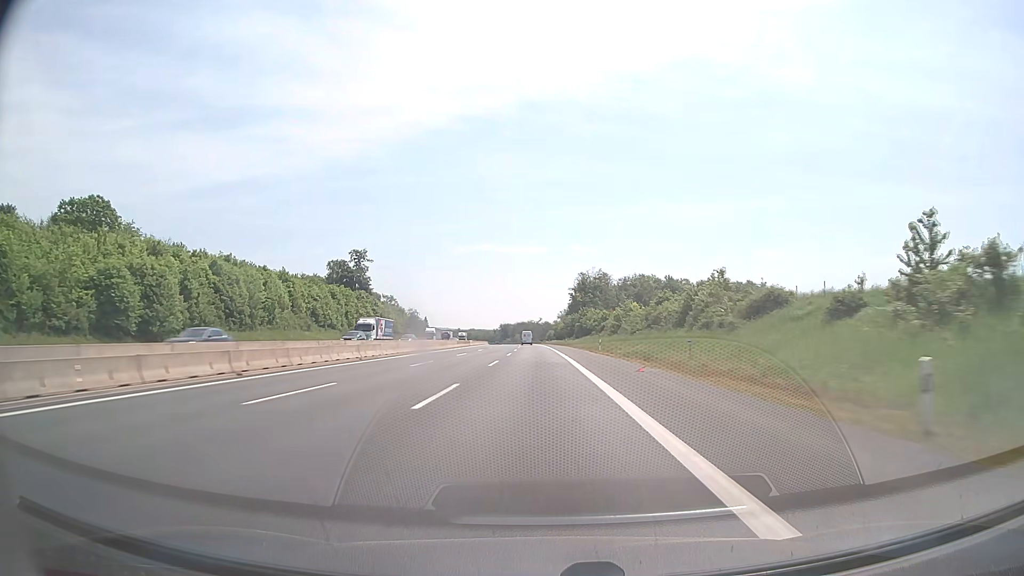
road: motorway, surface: asphalt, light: Day
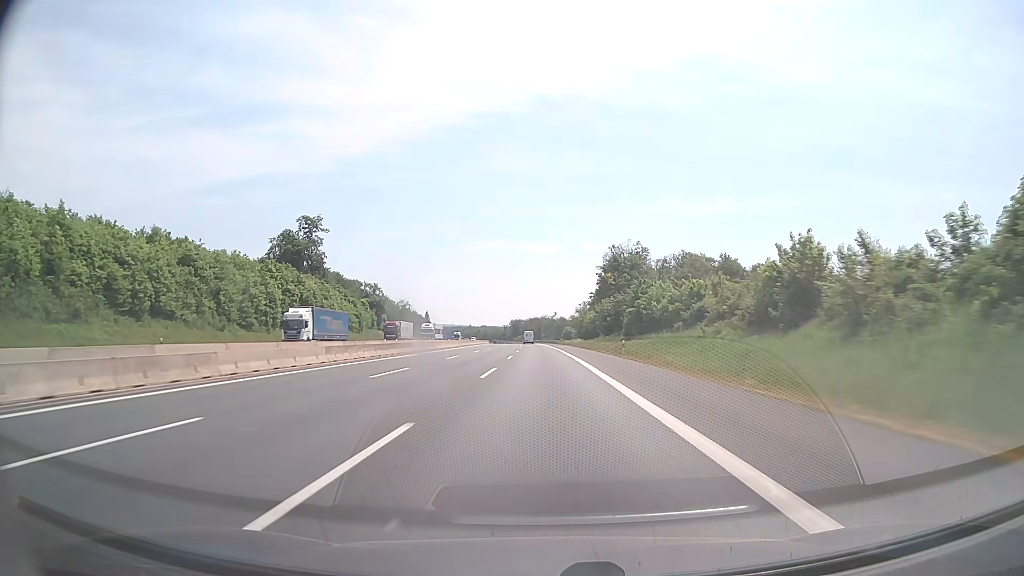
(-0.7, +62.1) m; -1°
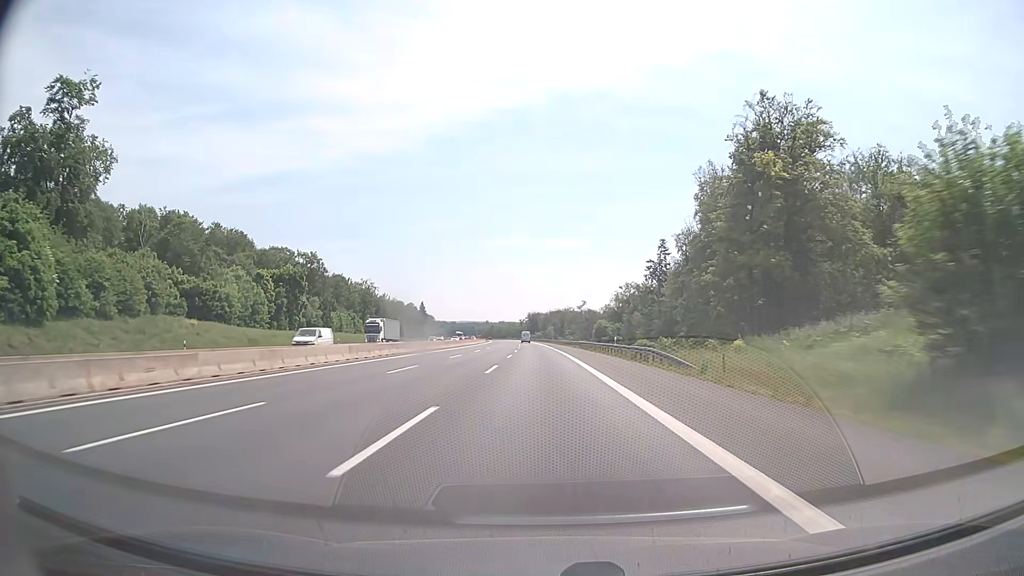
(-1.3, +103.5) m; -2°
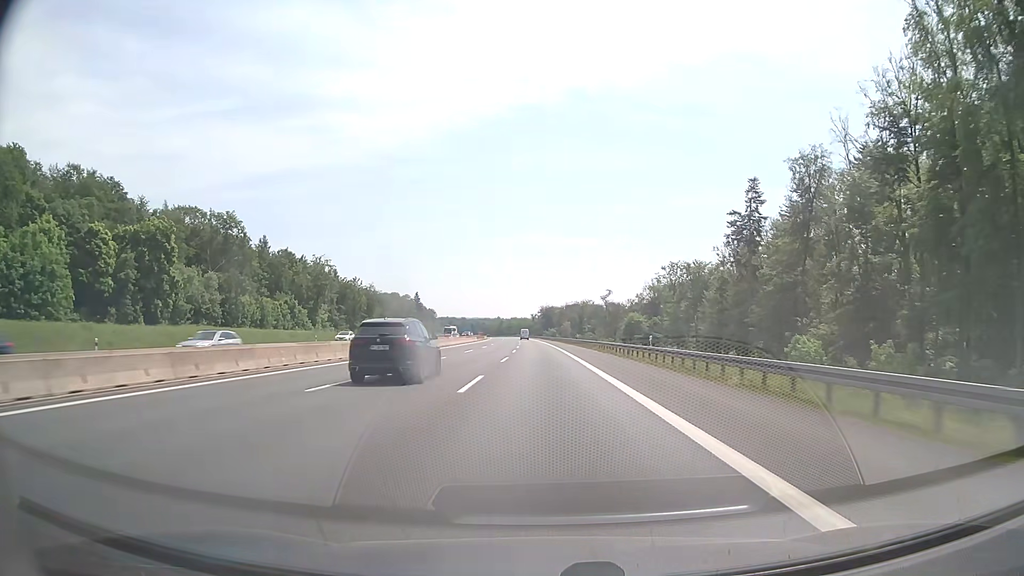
(-0.7, +62.1) m; -1°
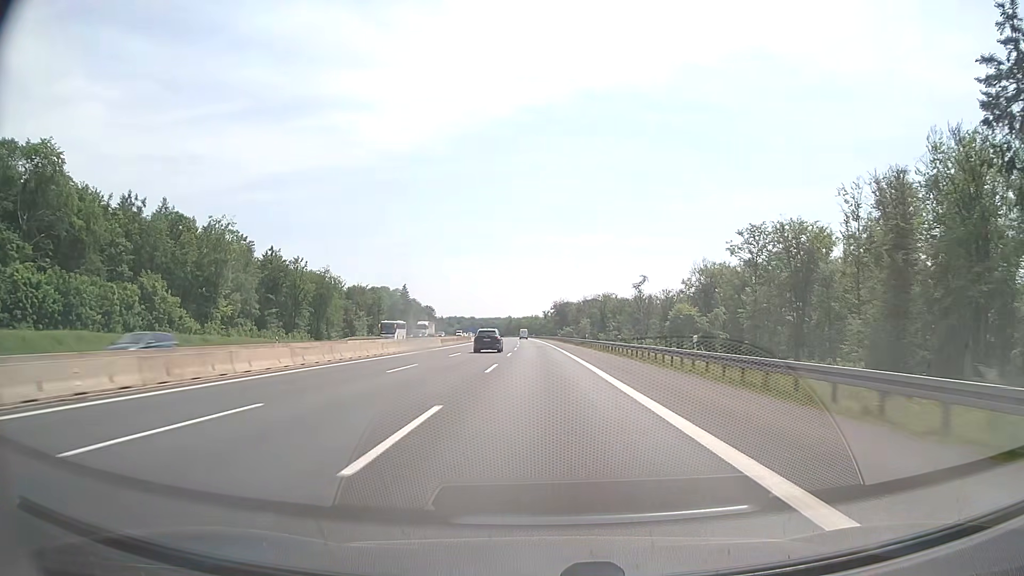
(-0.6, +62.0) m; -1°
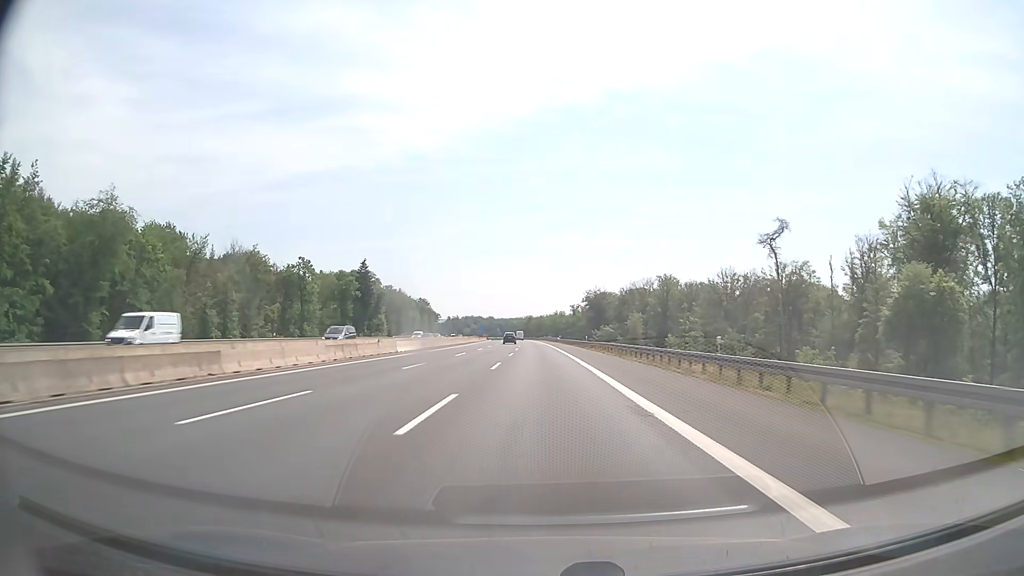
(-1.7, +103.3) m; -2°
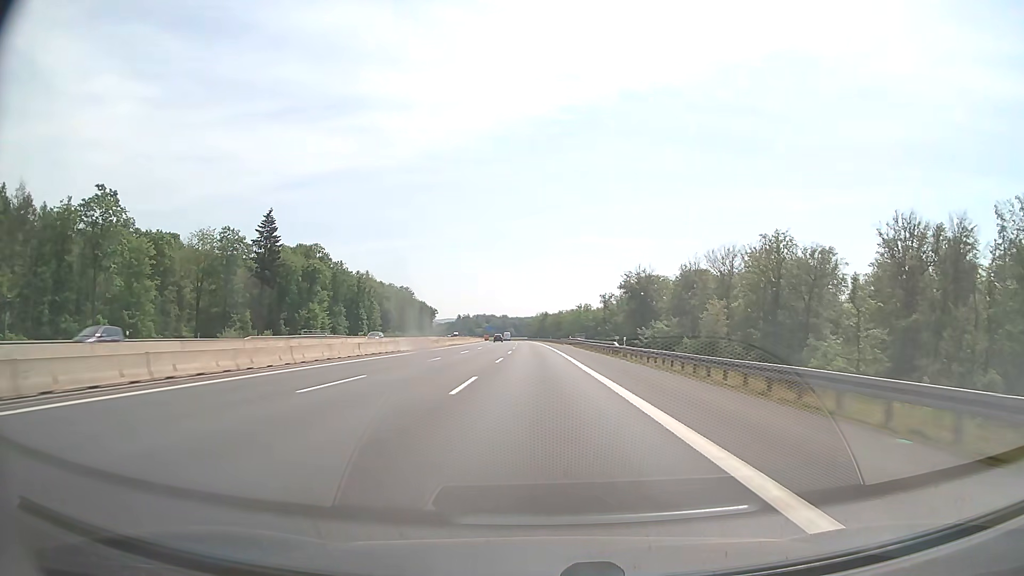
(-1.0, +82.6) m; -1°
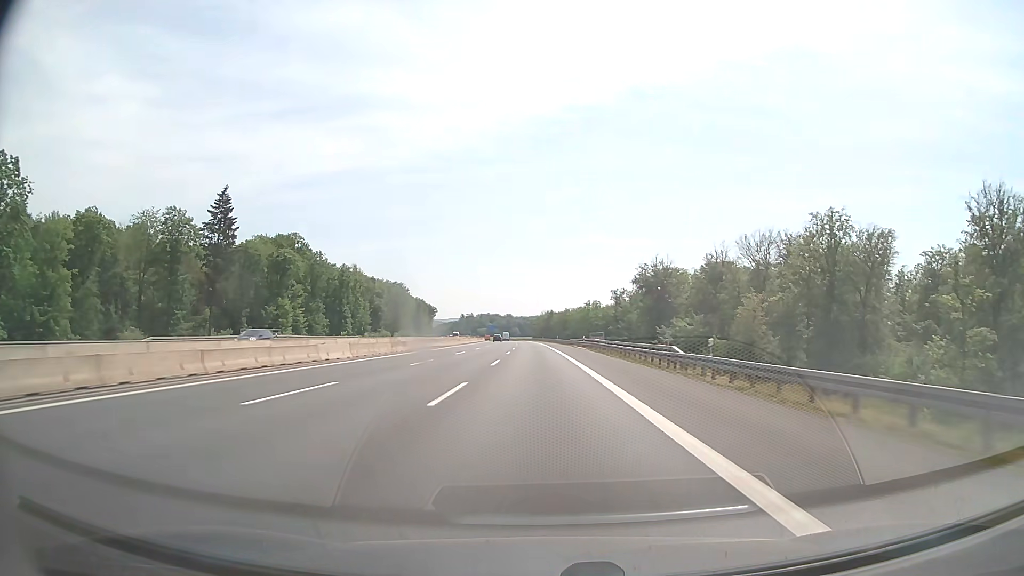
(-0.1, +20.6) m; 0°
(0, +10) (0, +20) (0, +30) (0, +40) (0, +50) (-1, +60) (-1, +70) (-1, +80) (-1, +90) (-2, +100) m
